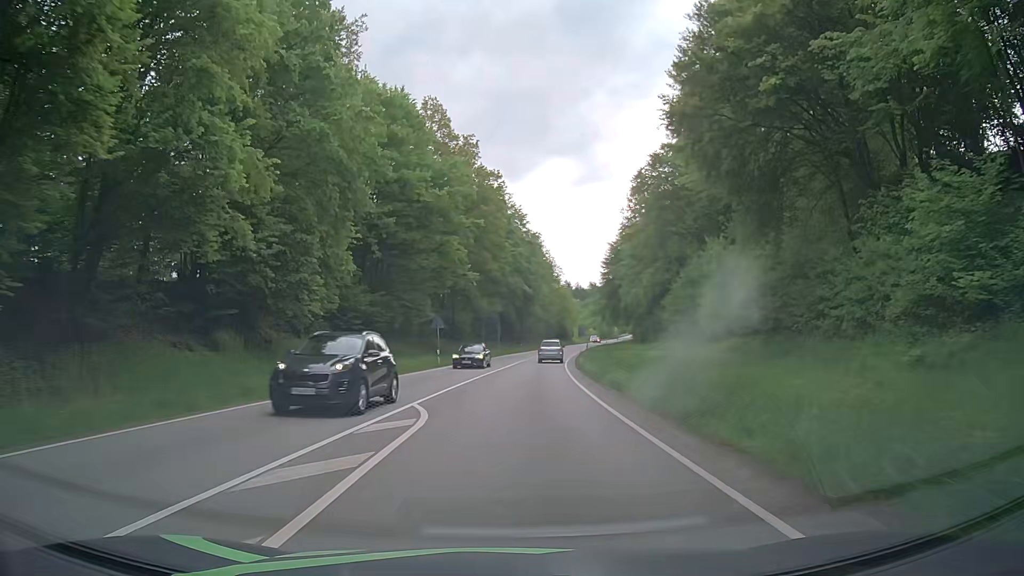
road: primary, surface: asphalt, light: Day
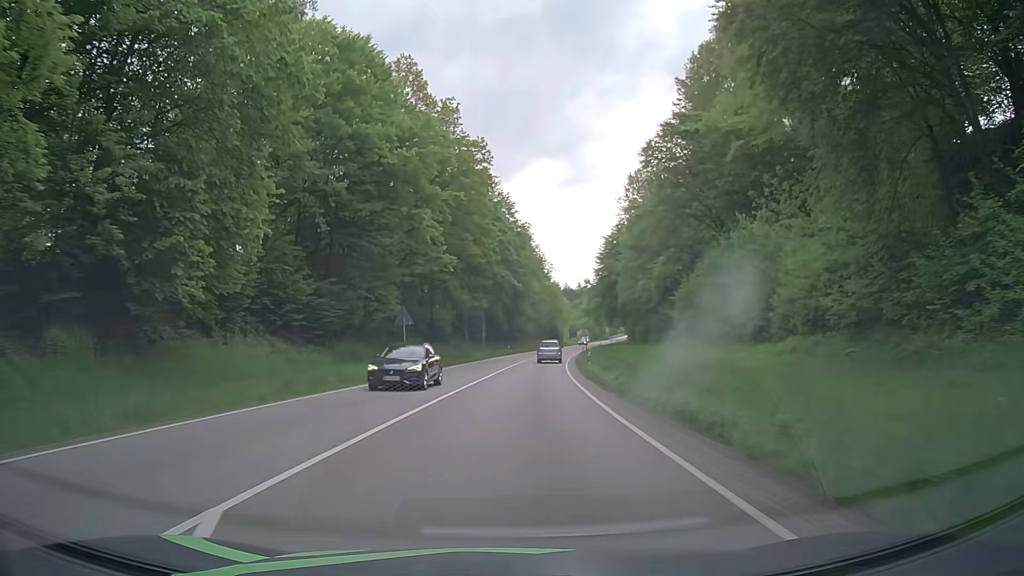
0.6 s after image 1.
(0.0, +10.4) m; +1°
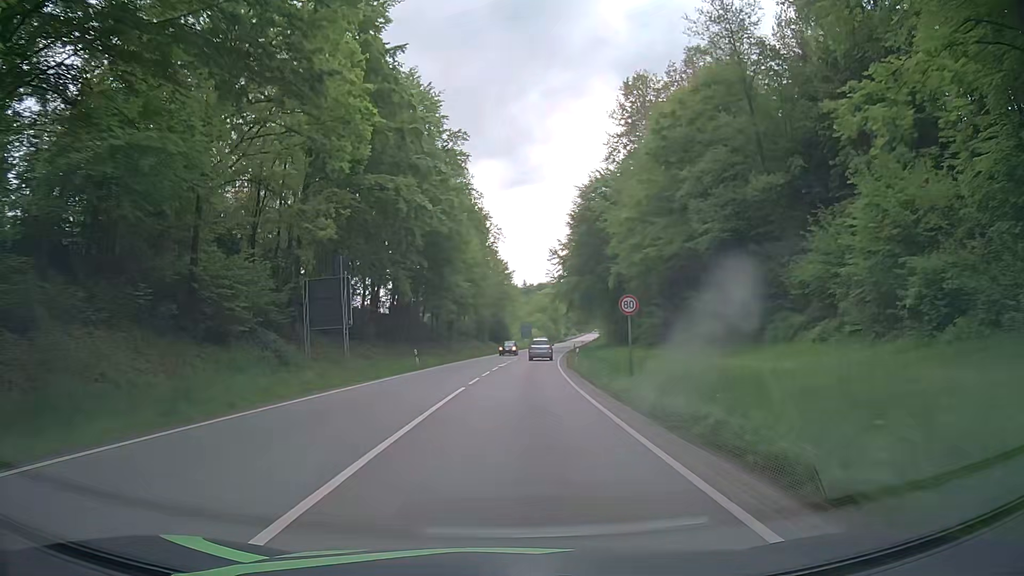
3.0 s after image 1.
(+1.8, +44.9) m; +5°
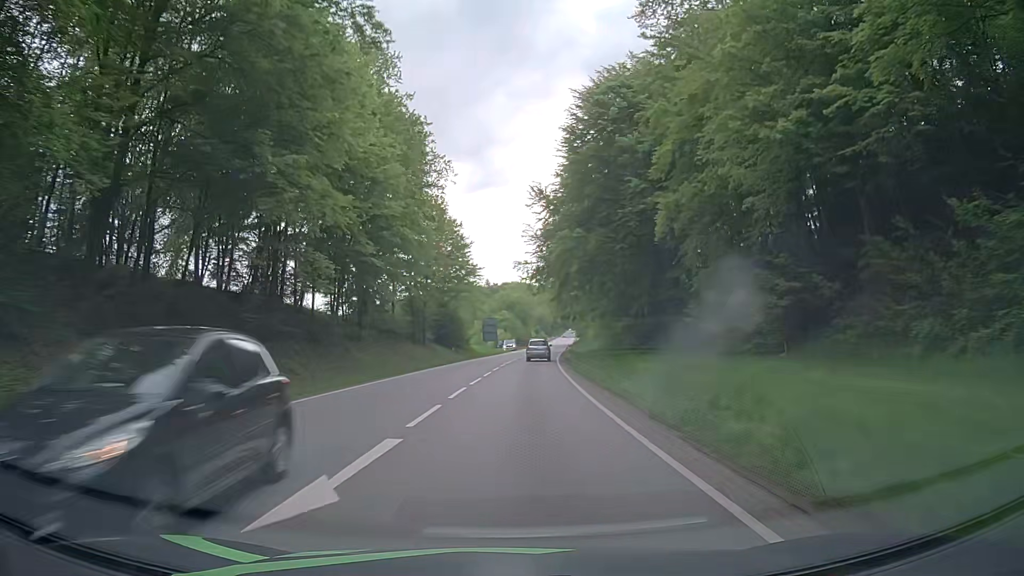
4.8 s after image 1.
(+0.9, +36.2) m; +3°
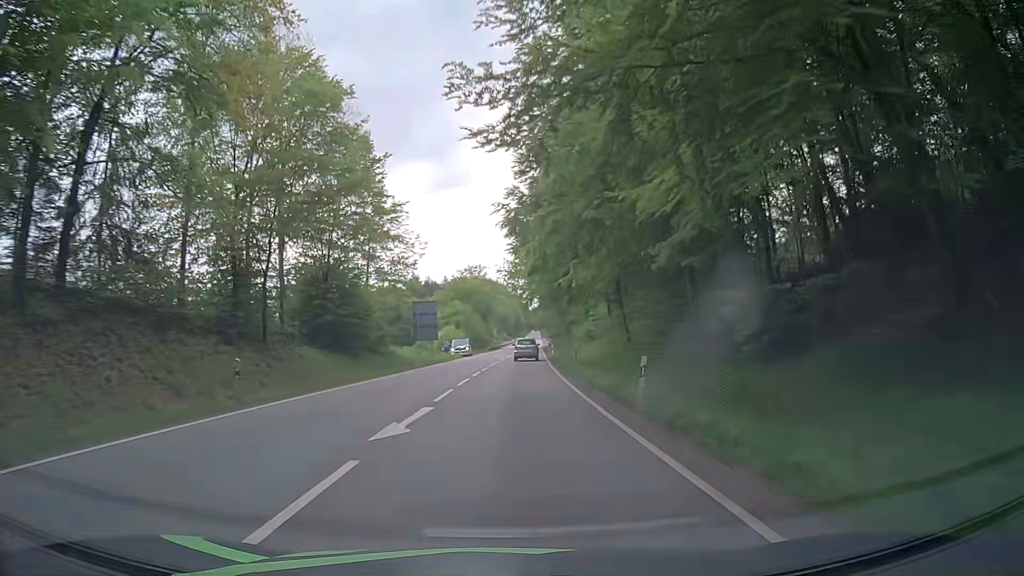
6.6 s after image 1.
(+1.1, +37.4) m; +3°
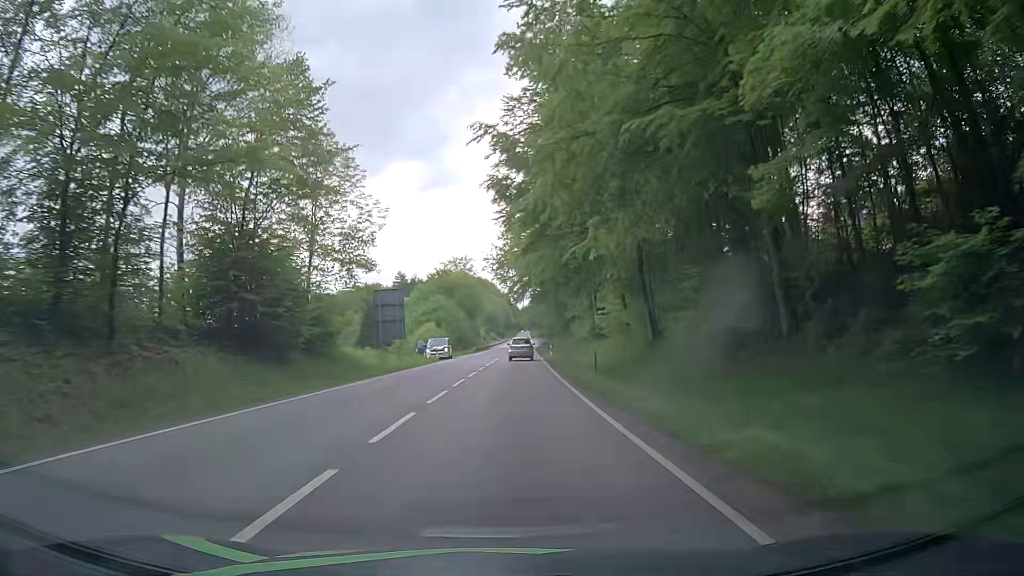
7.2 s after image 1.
(+0.1, +12.6) m; +1°
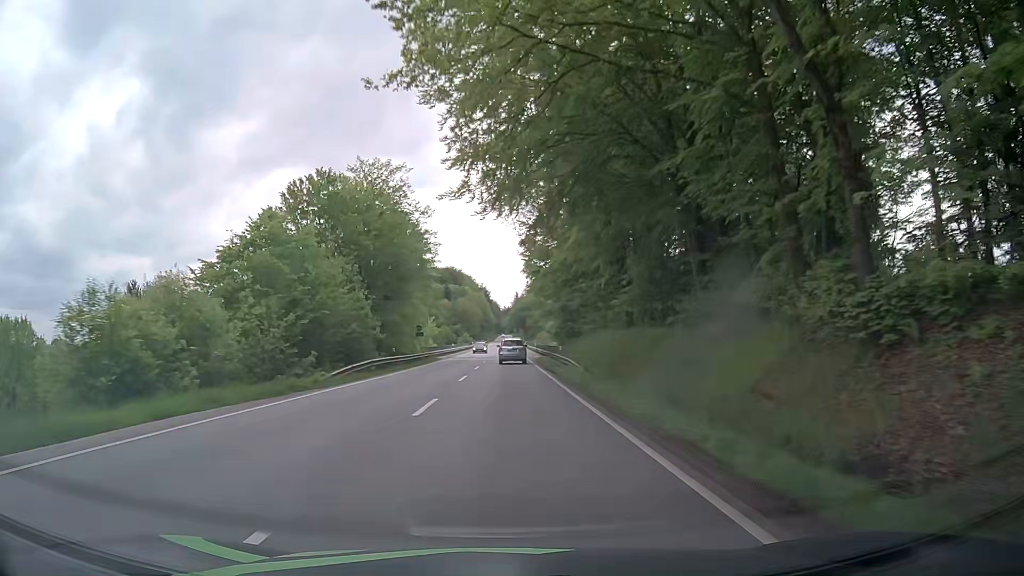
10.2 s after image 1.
(+1.5, +62.8) m; +2°
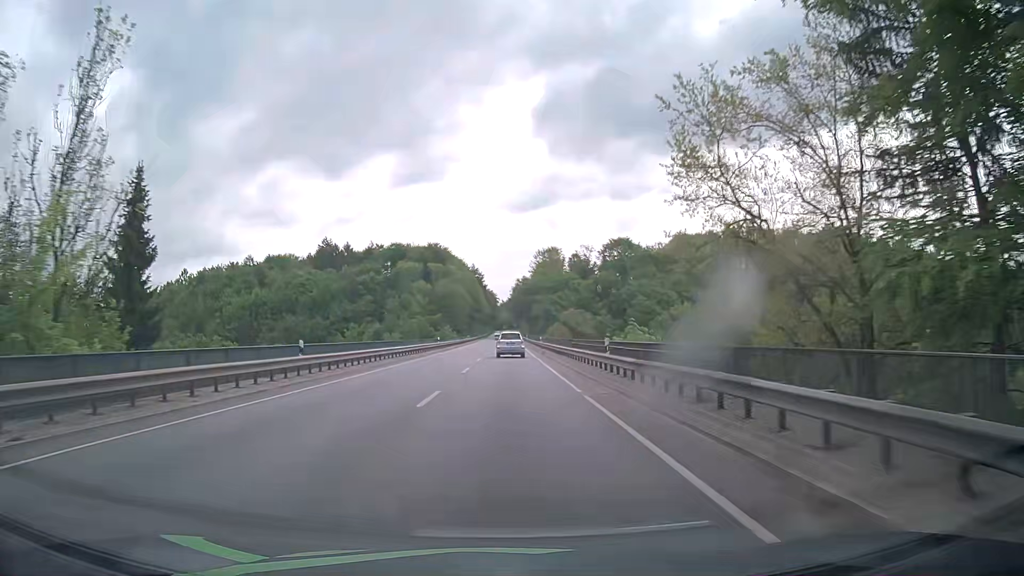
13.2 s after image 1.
(-0.2, +62.2) m; 0°
(0, +10) (0, +20) (0, +30) (0, +40) (0, +50) (0, +60) (0, +70) (0, +80) (0, +90) (0, +100) m
